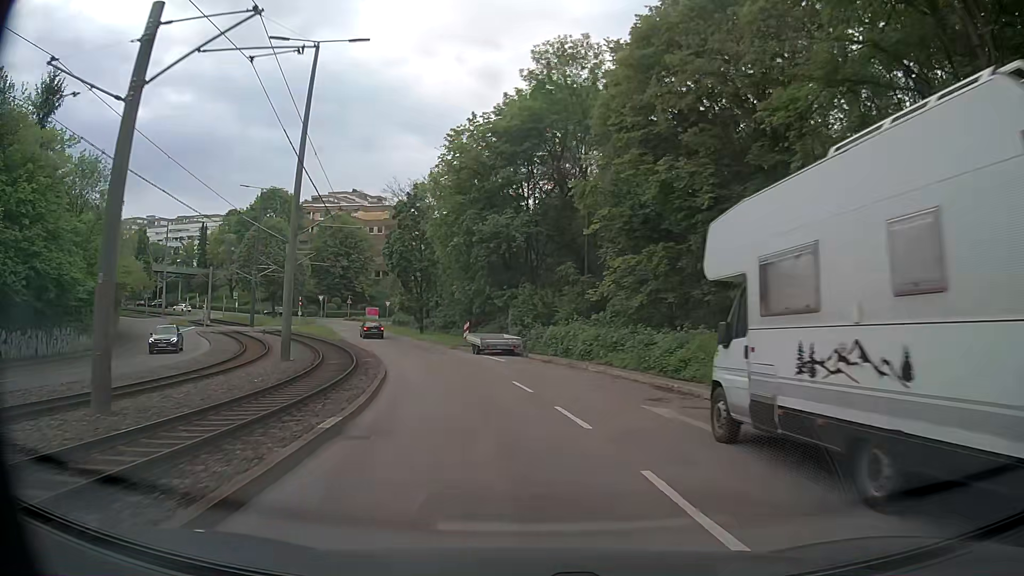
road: secondary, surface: asphalt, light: Day
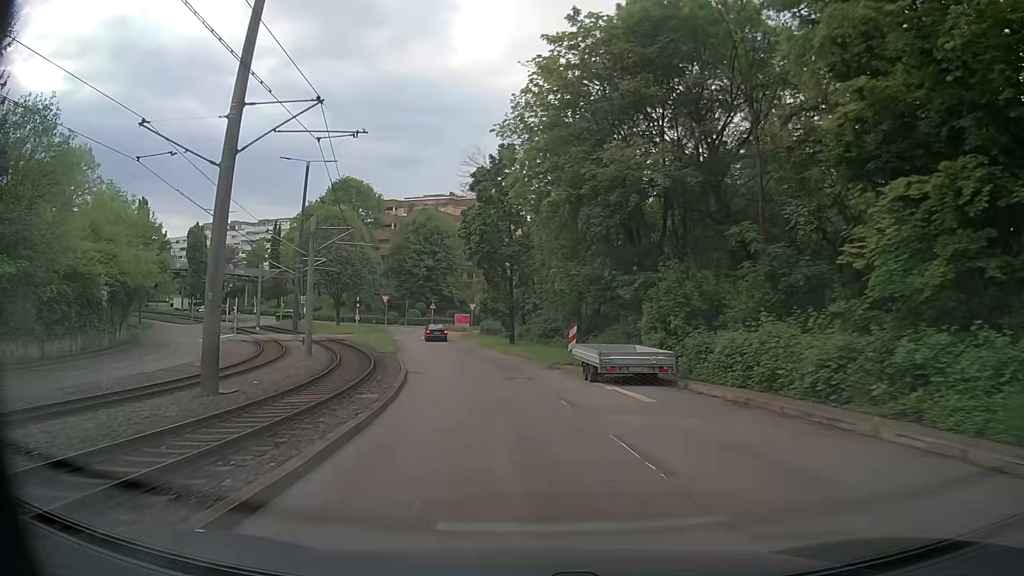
(-1.3, +15.1) m; -10°
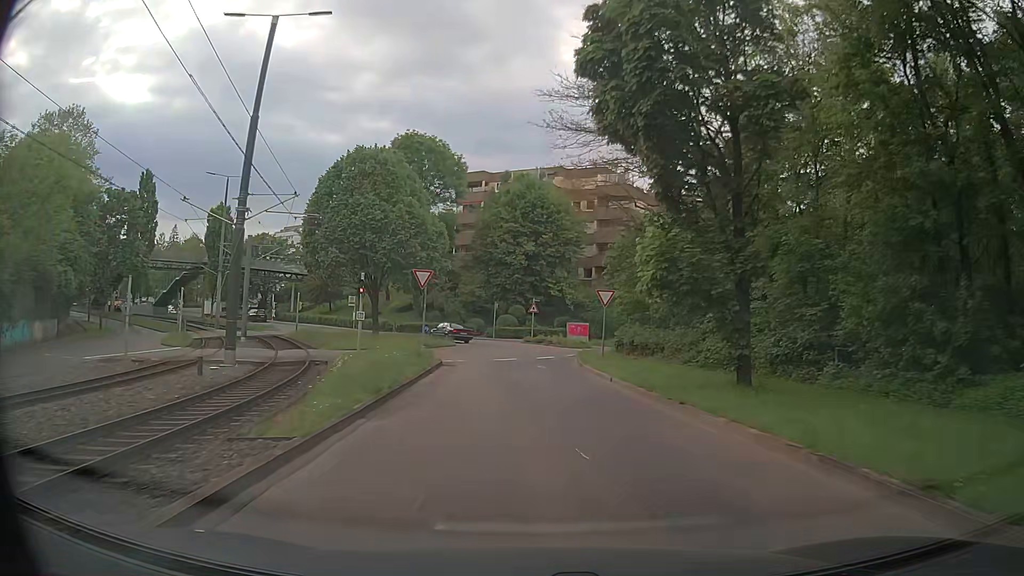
(-3.0, +28.6) m; -10°
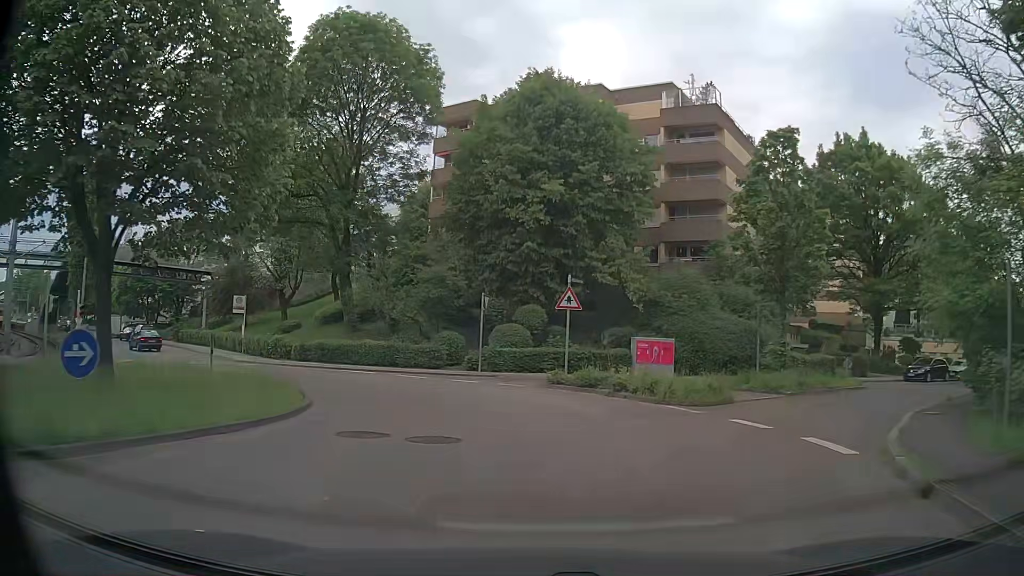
(-0.2, +31.8) m; -2°
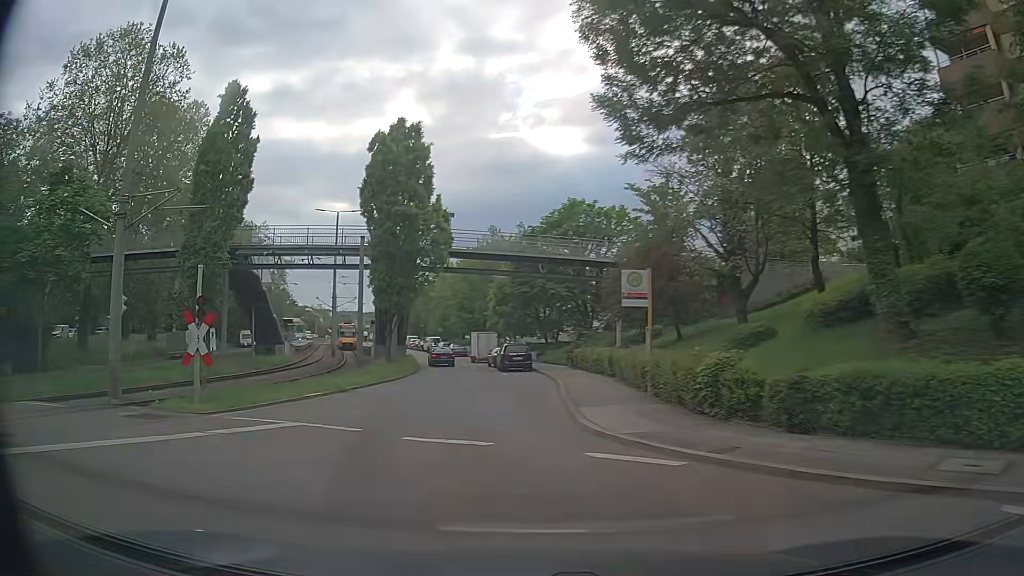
(-6.7, +21.2) m; -39°
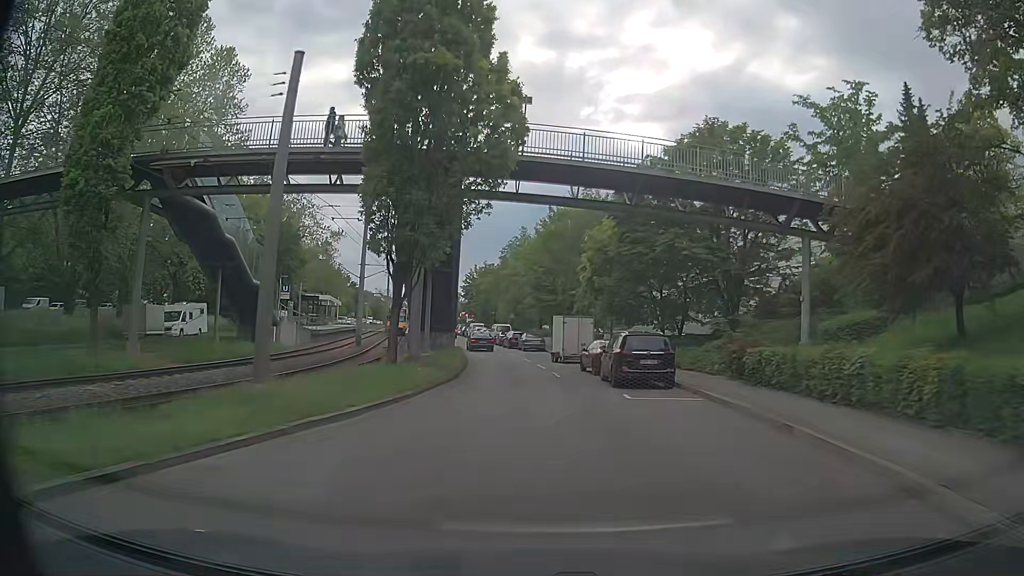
(-1.7, +19.1) m; -6°
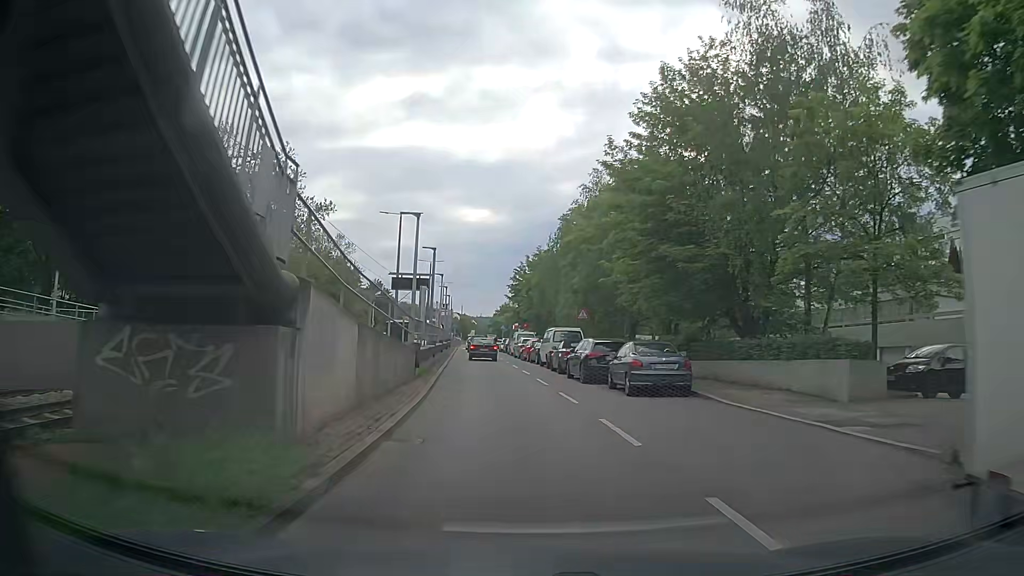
(-1.0, +33.0) m; -4°
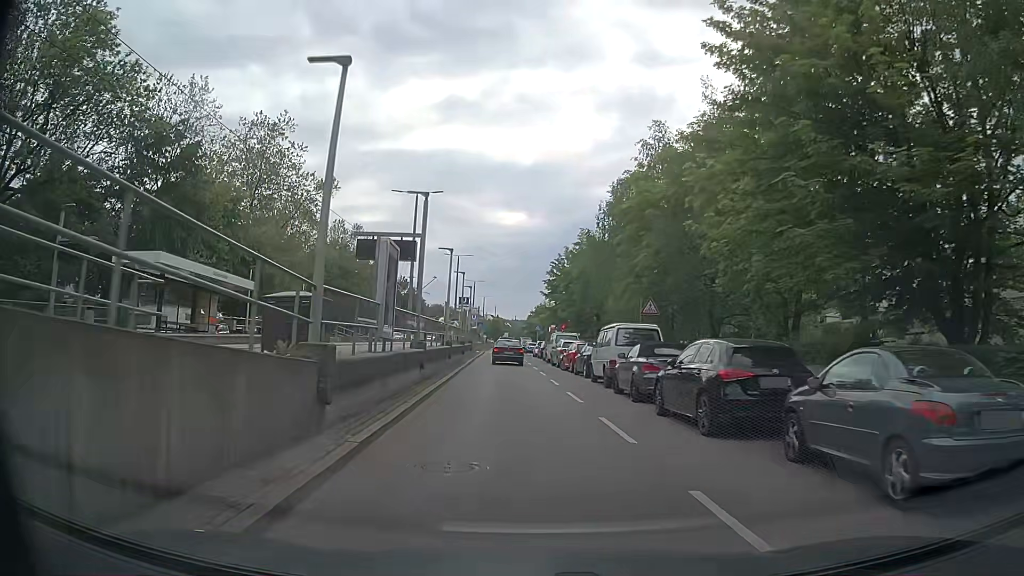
(-0.4, +11.5) m; -5°
